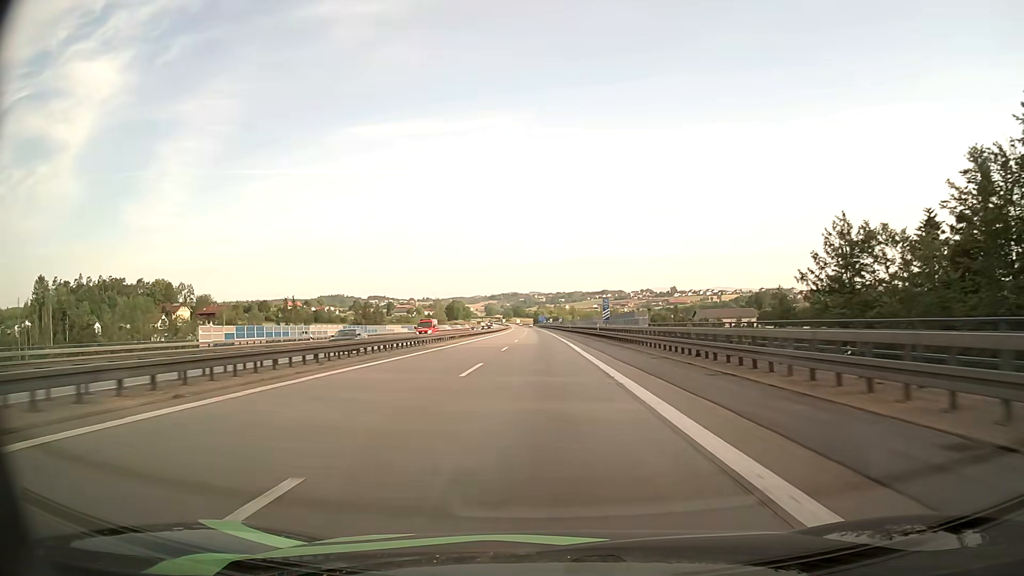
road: motorway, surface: asphalt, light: Day
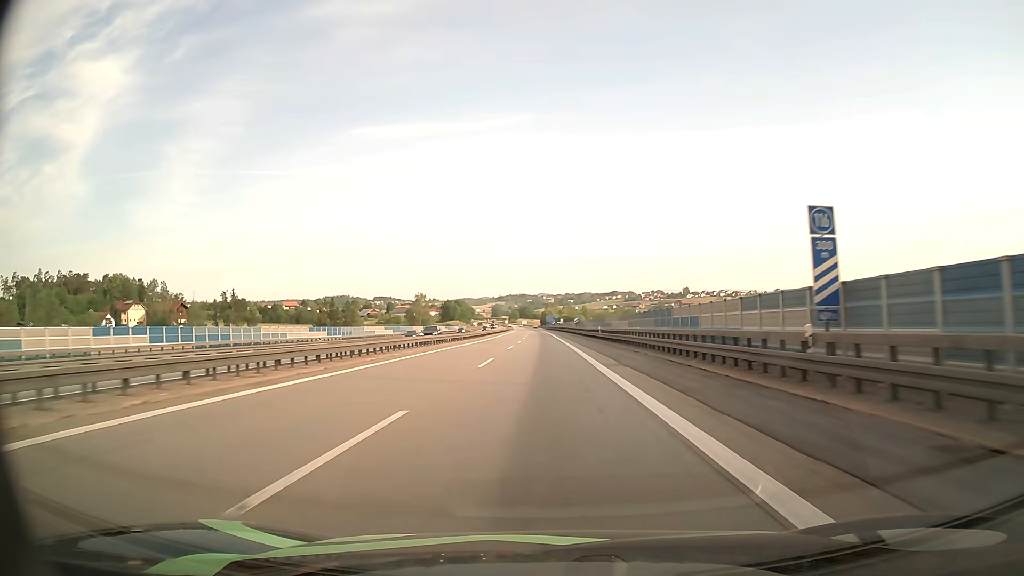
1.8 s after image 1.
(-0.5, +49.3) m; -1°
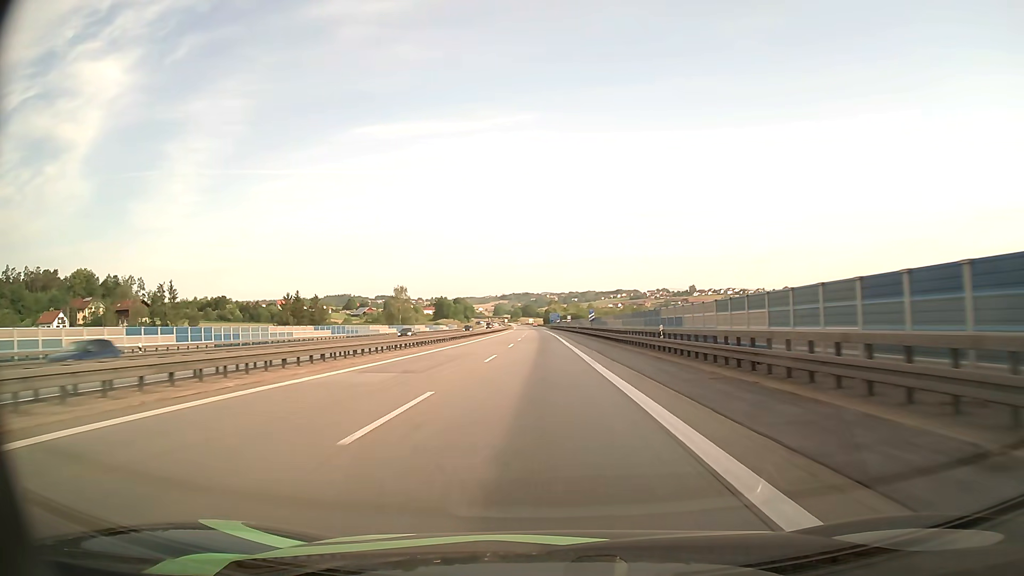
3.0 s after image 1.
(-0.1, +32.7) m; 0°
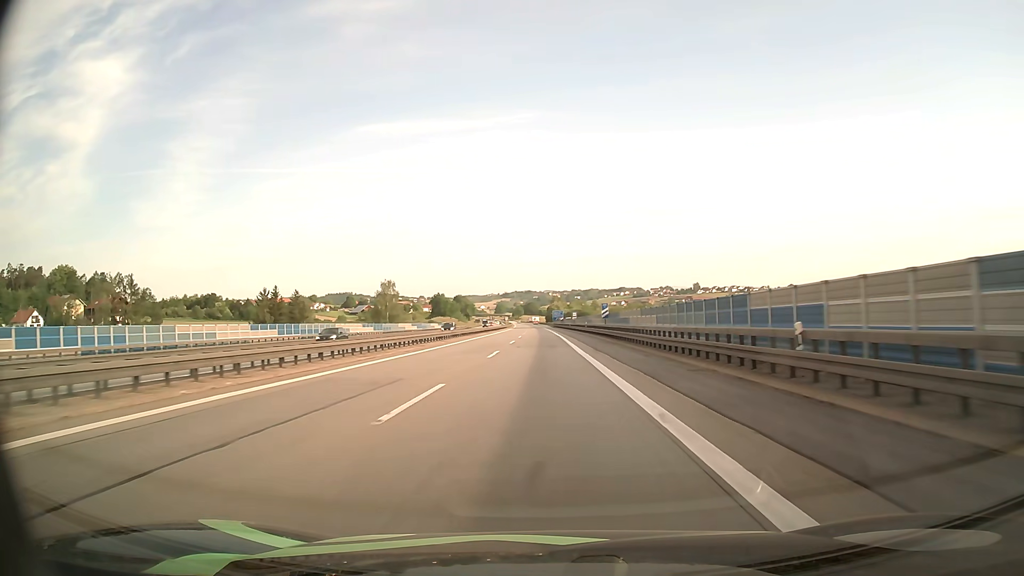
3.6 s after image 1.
(0.0, +16.3) m; 0°
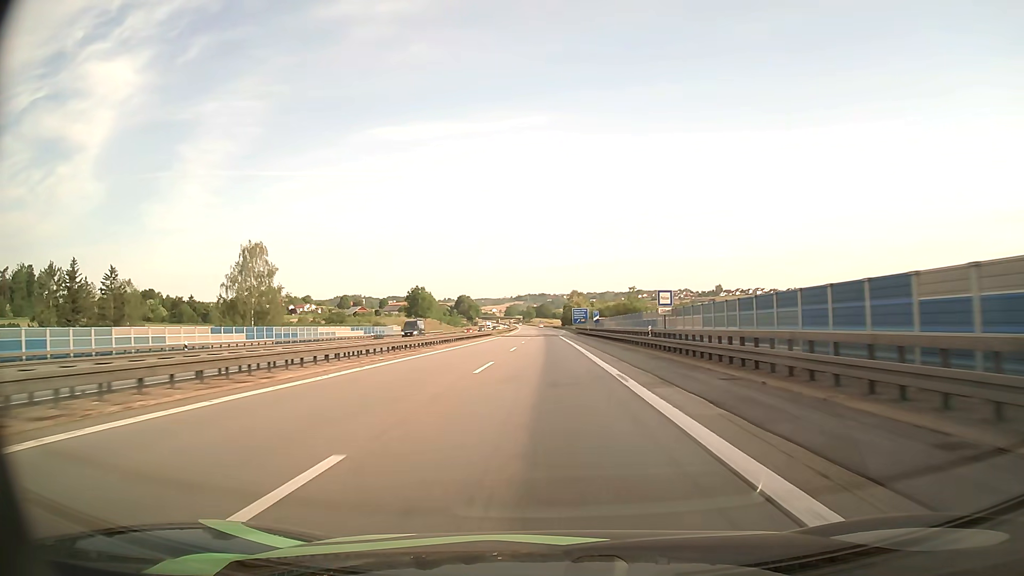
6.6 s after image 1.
(-1.0, +80.7) m; -1°
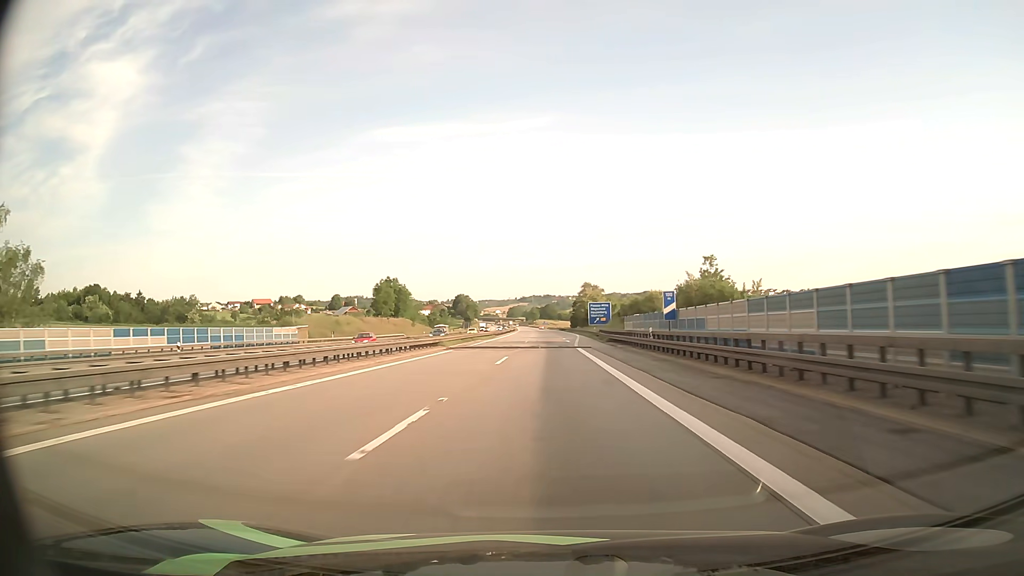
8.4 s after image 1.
(-0.2, +48.6) m; 0°
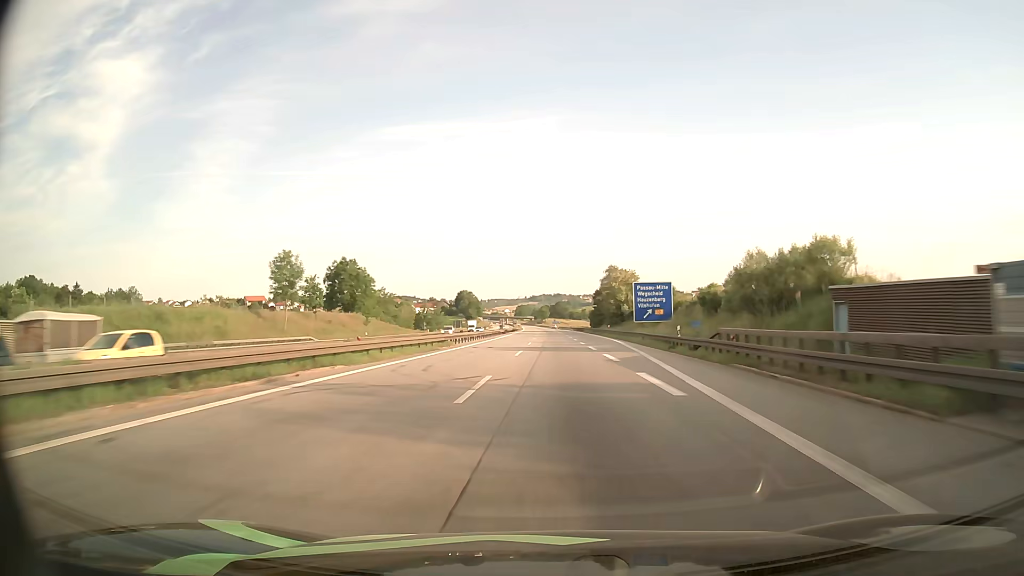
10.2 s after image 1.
(-0.3, +49.2) m; -1°
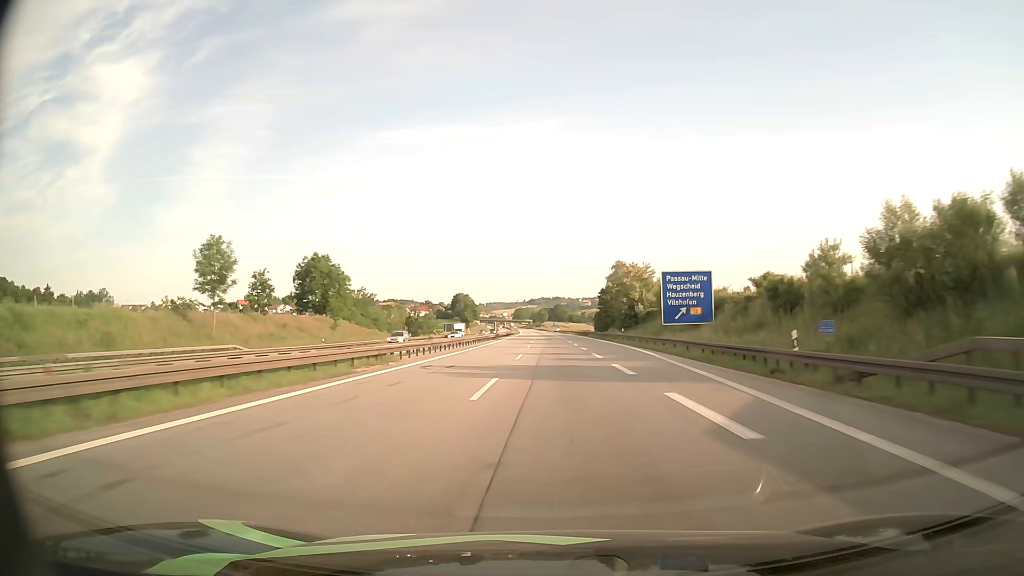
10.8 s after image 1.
(0.0, +16.5) m; 0°
